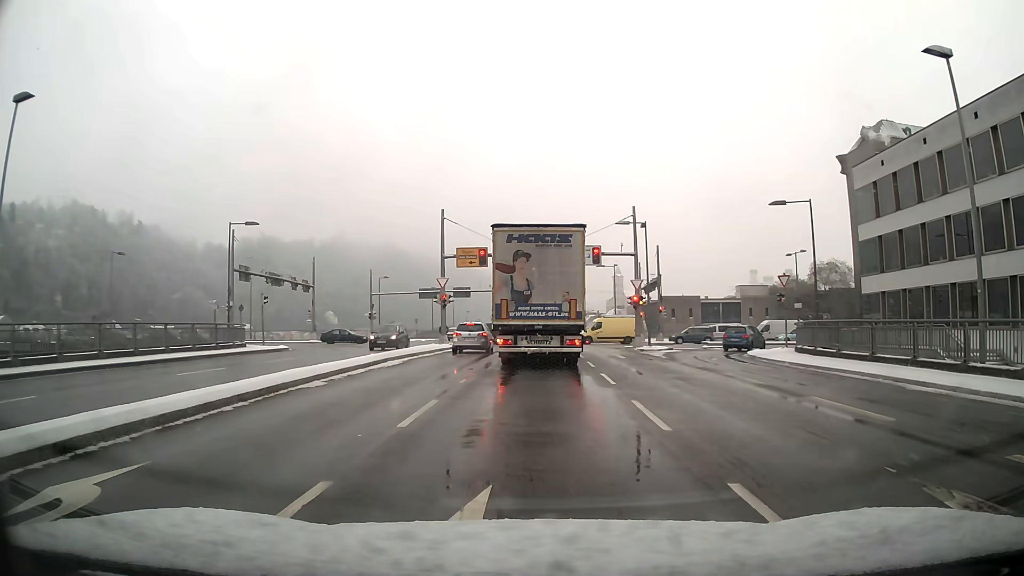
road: primary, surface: asphalt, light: Day
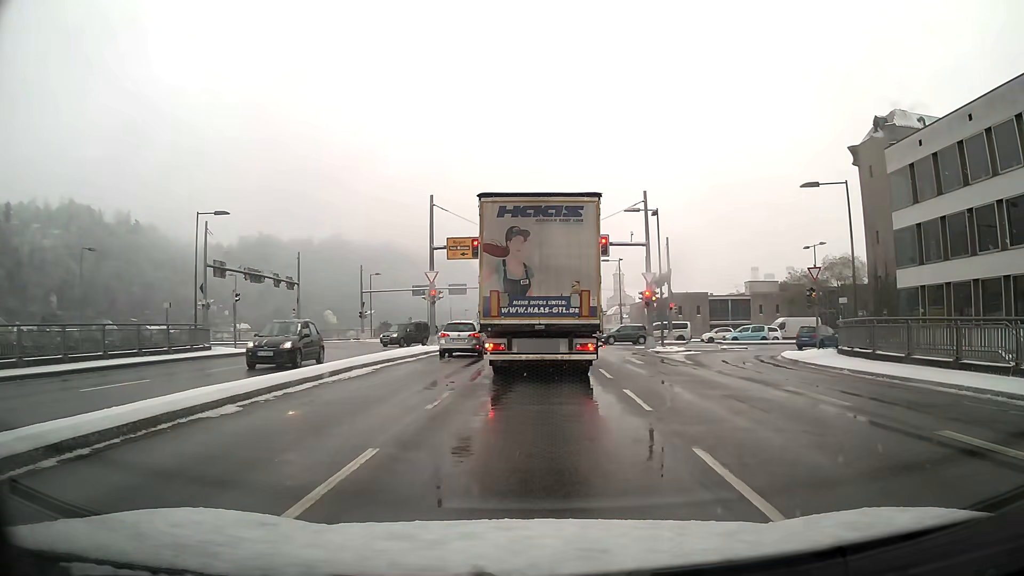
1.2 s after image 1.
(0.0, +4.3) m; +1°
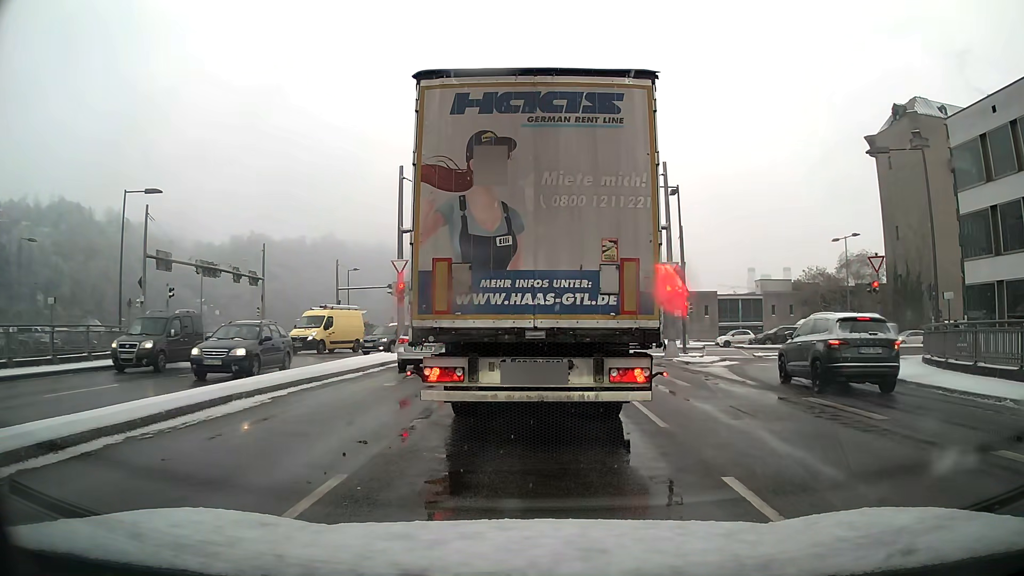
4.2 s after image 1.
(0.0, +7.1) m; -1°
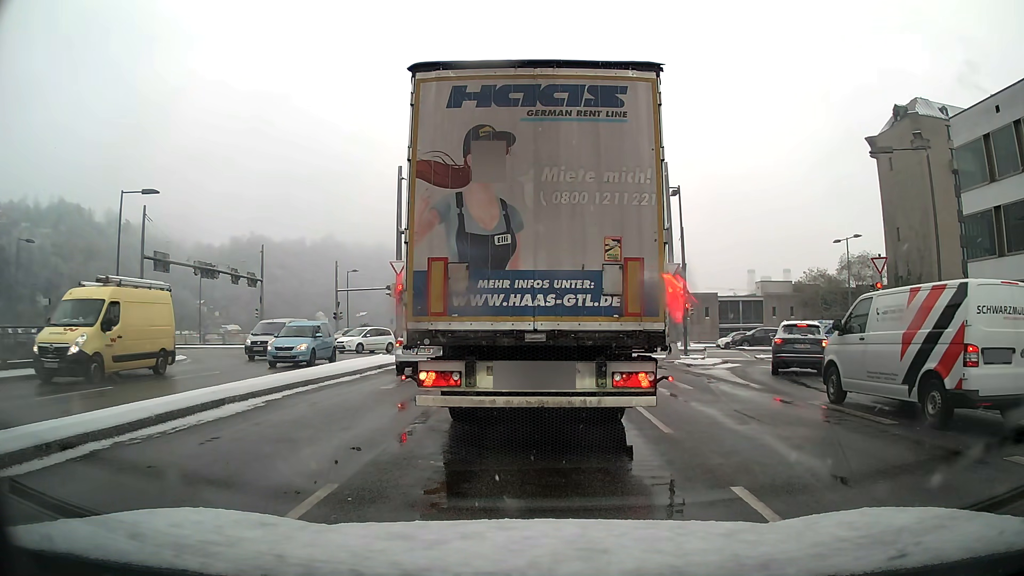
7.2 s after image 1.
(0.0, +0.3) m; 0°
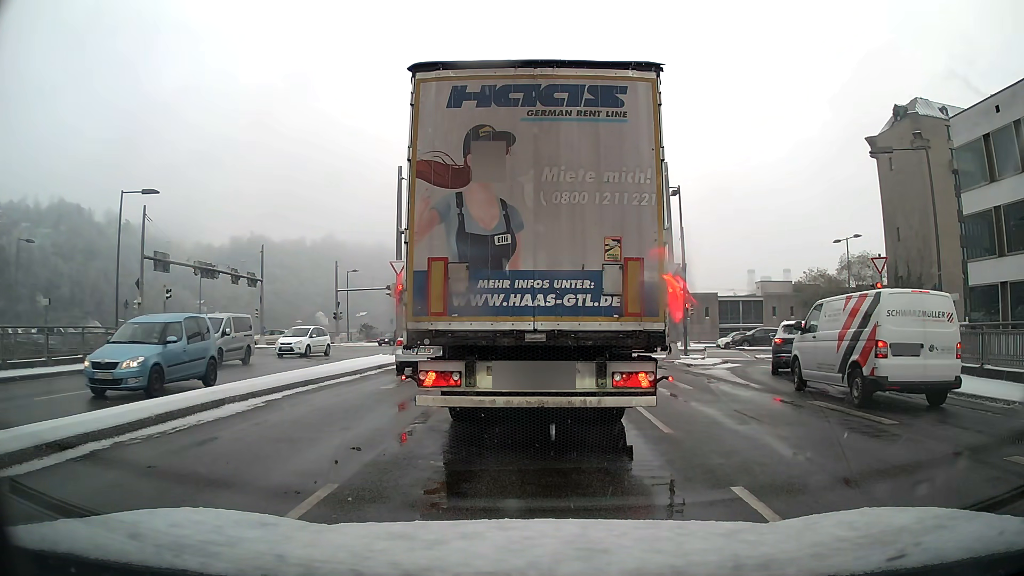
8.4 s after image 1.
(0.0, 0.0) m; 0°
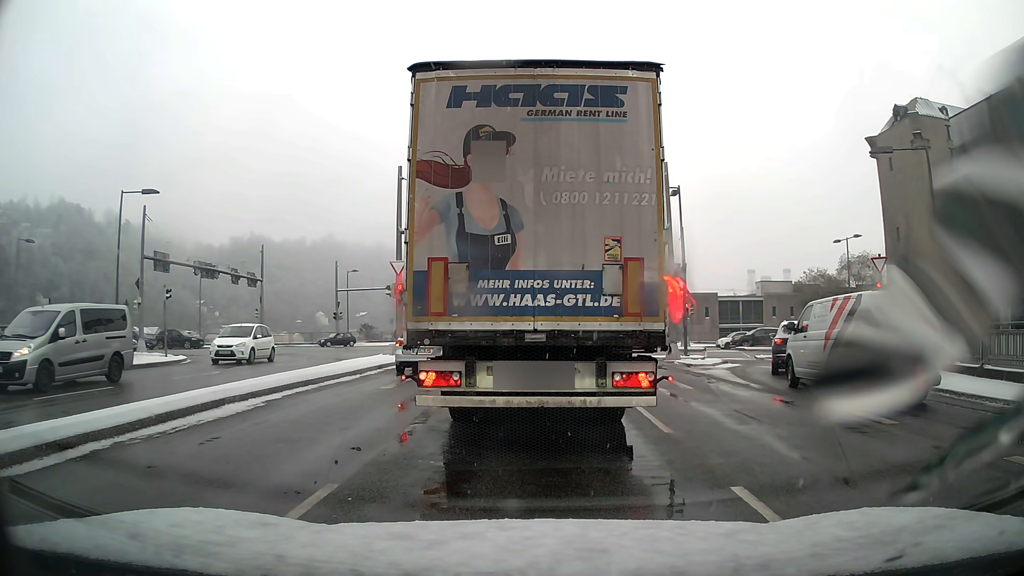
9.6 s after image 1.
(0.0, 0.0) m; 0°
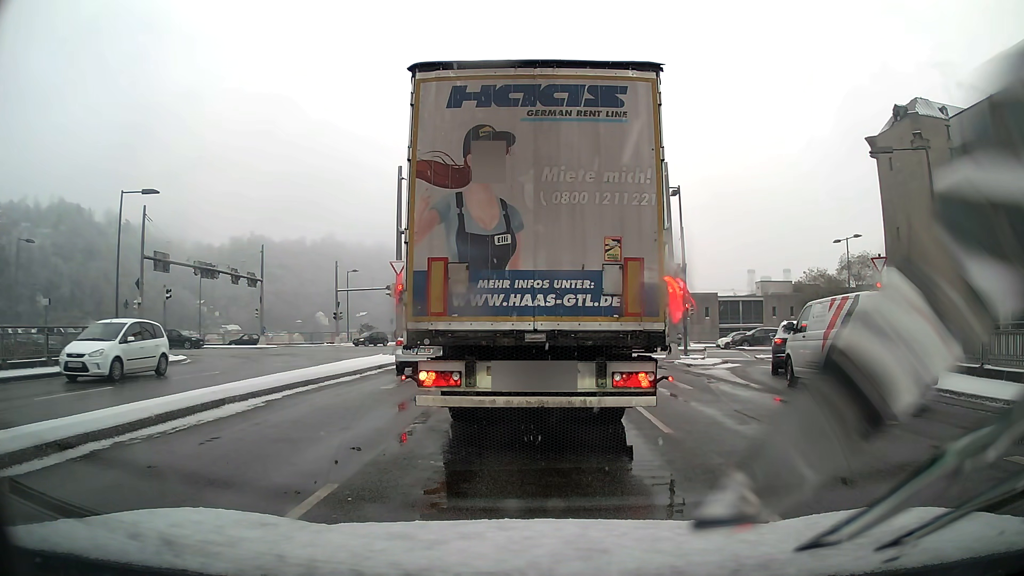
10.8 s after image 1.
(0.0, 0.0) m; 0°
